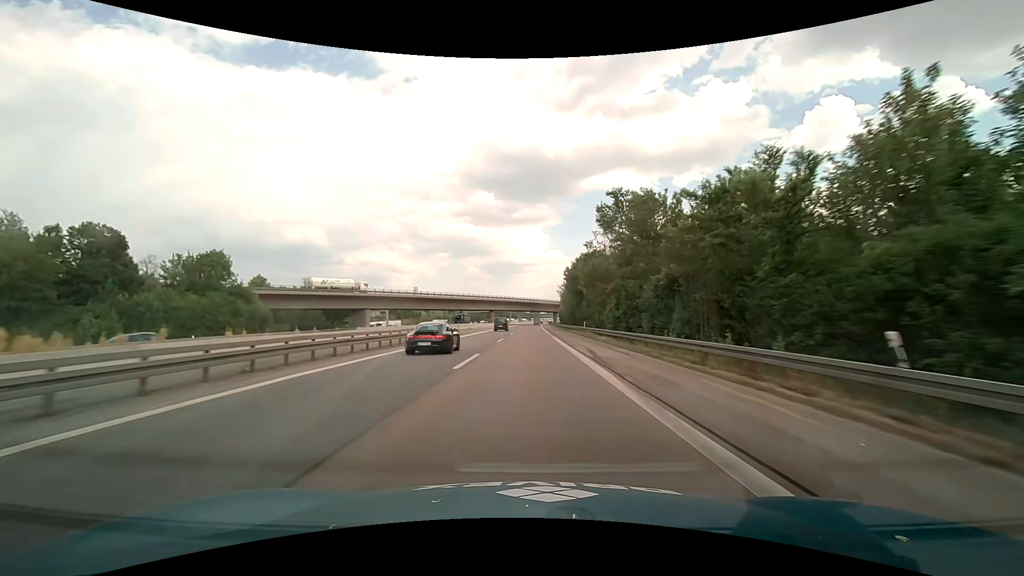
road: motorway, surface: asphalt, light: Day
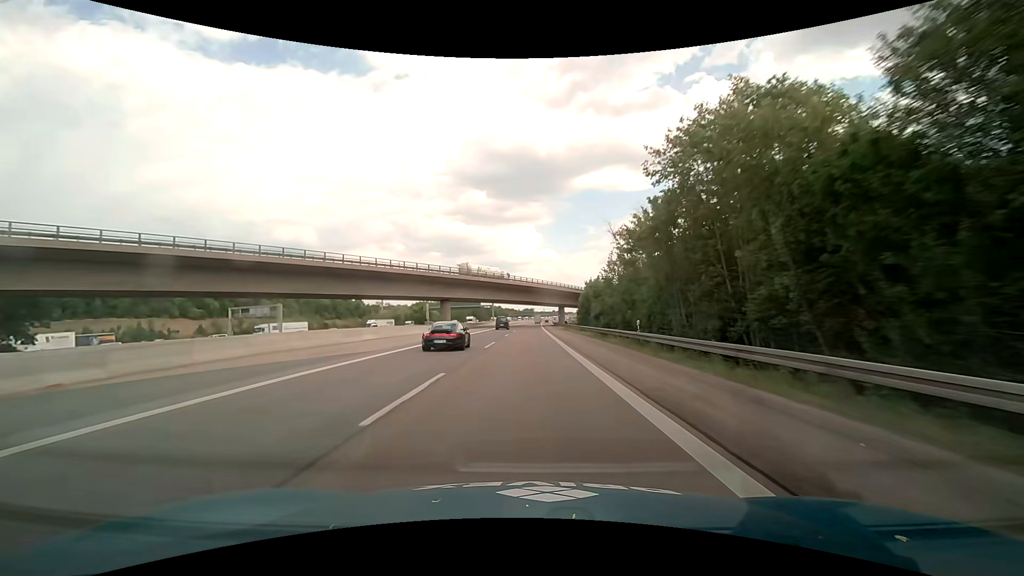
(+0.6, +79.2) m; +1°
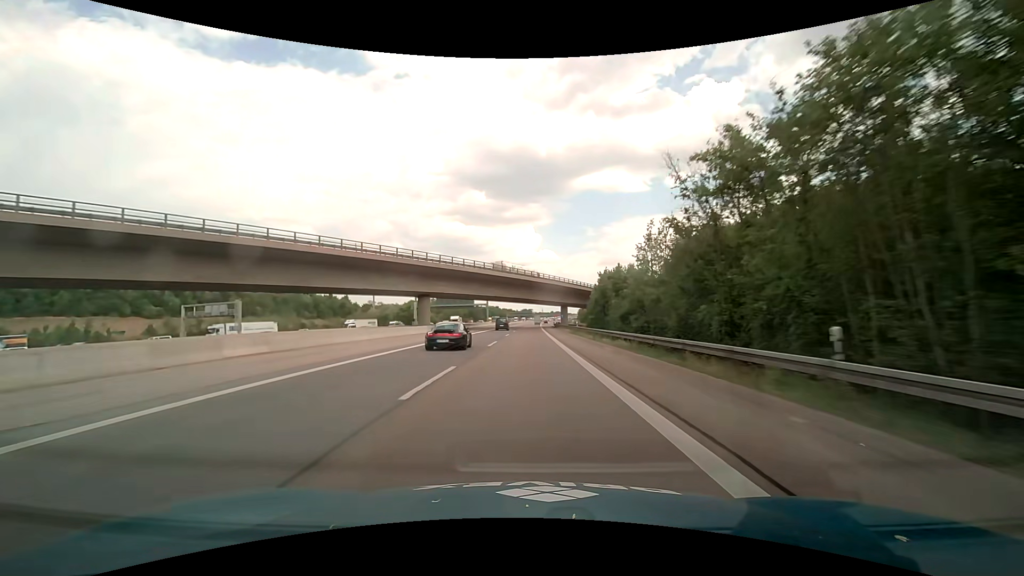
(0.0, +15.9) m; 0°
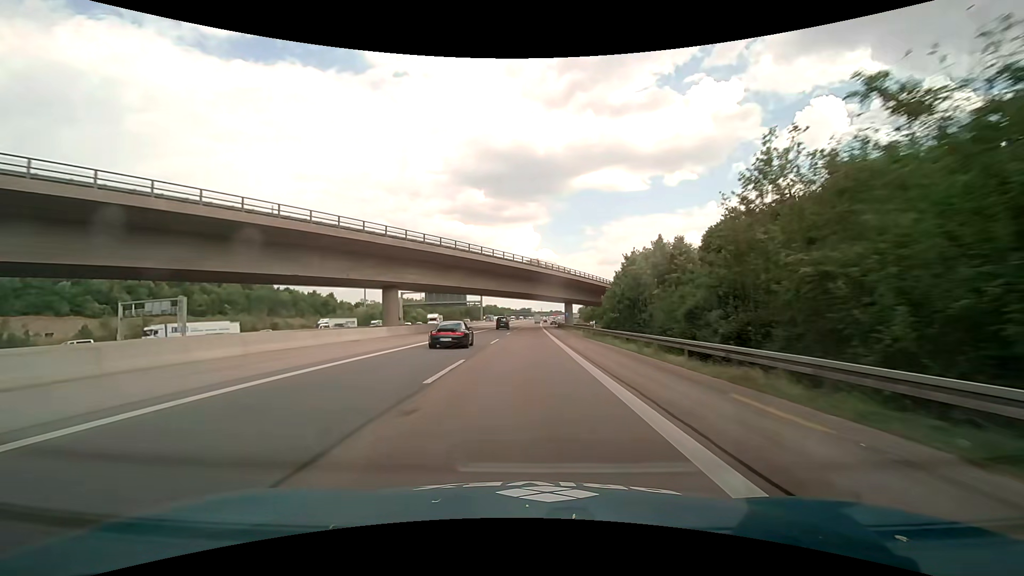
(+0.1, +15.9) m; 0°
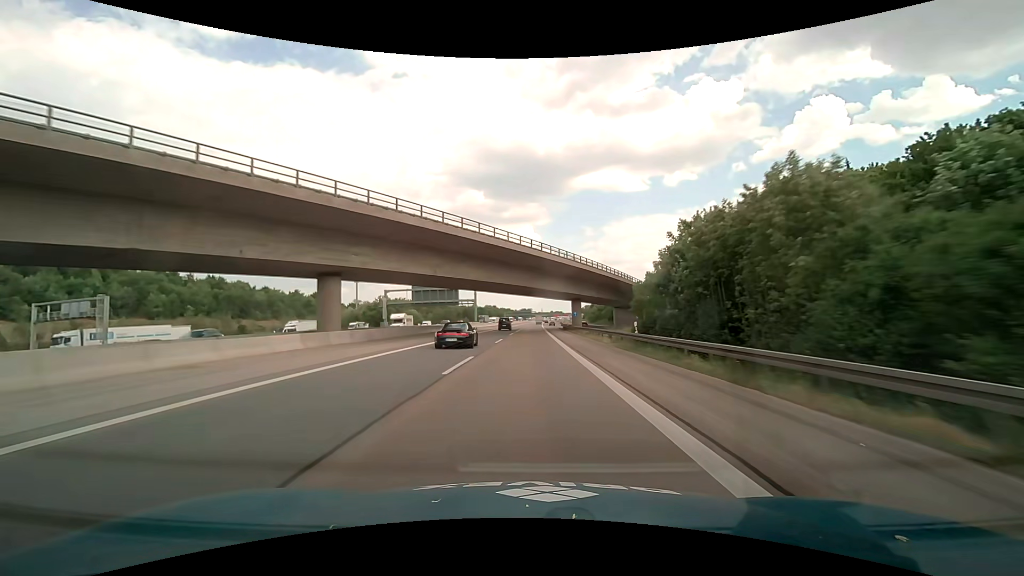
(0.0, +15.9) m; 0°
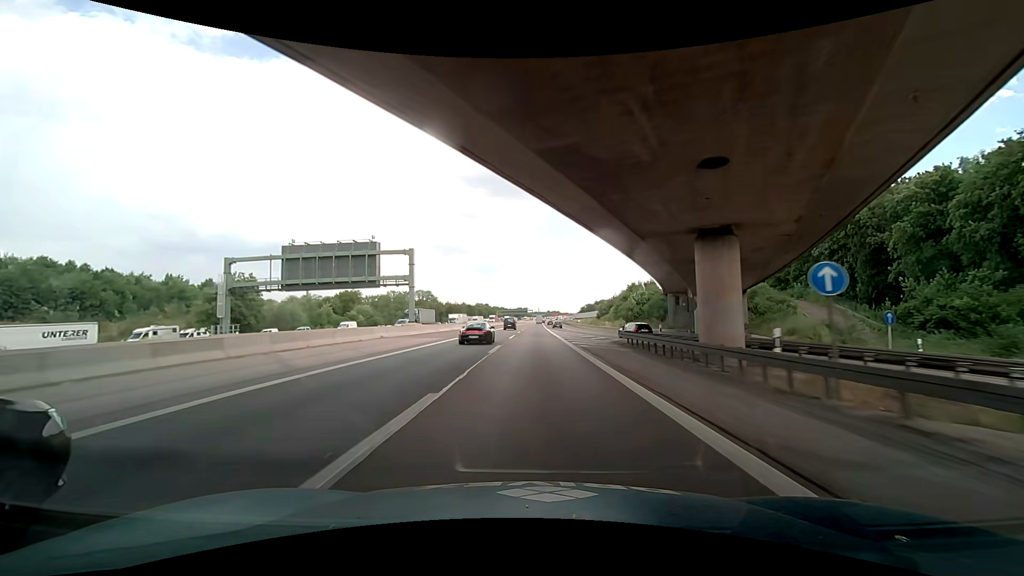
(+0.4, +63.4) m; 0°
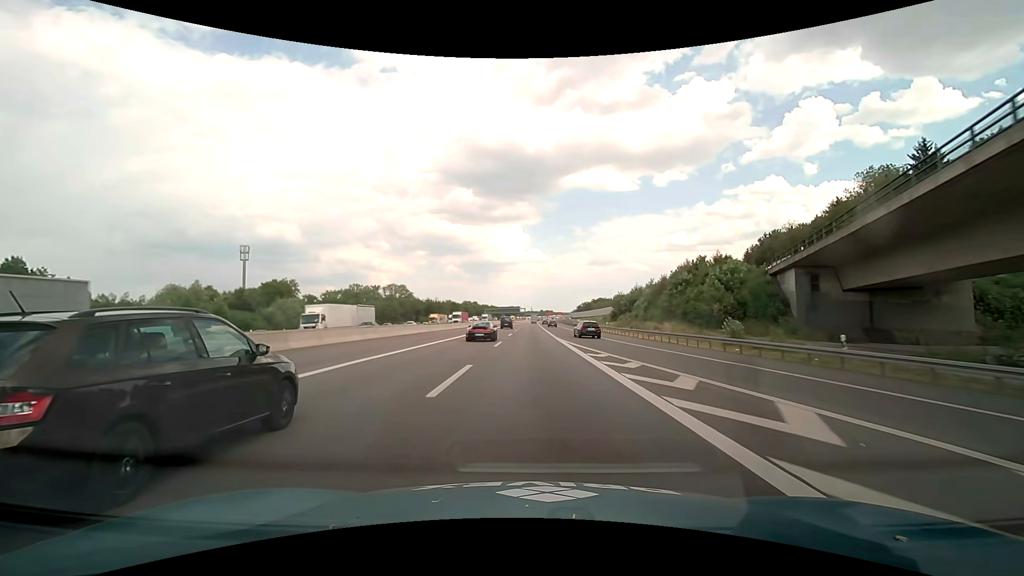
(+0.3, +47.6) m; +1°
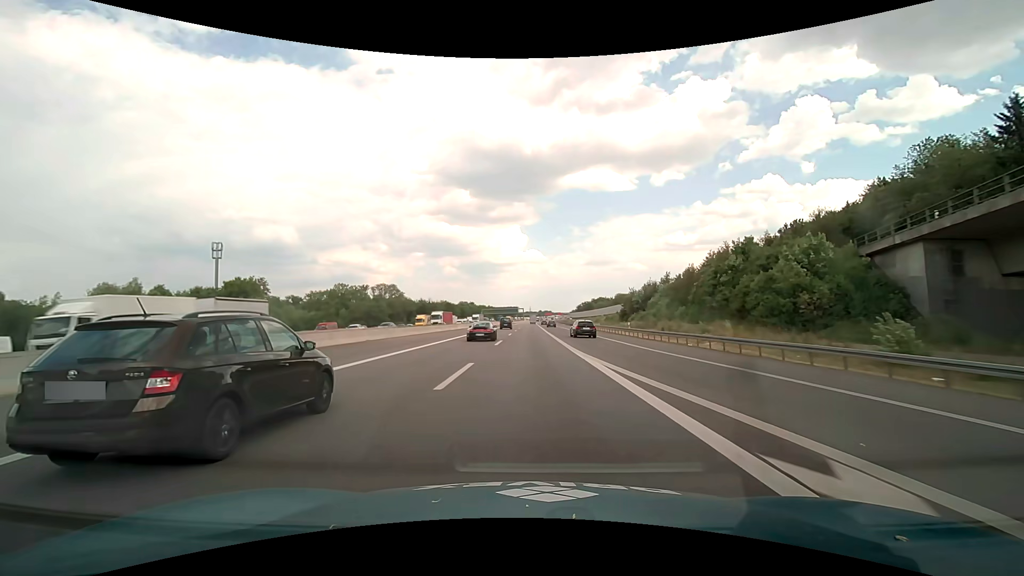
(0.0, +15.9) m; 0°
(0, +10) (0, +20) (0, +30) (0, +40) (0, +50) (0, +60) (0, +70) (+1, +80) (+1, +90) (+1, +100) m
